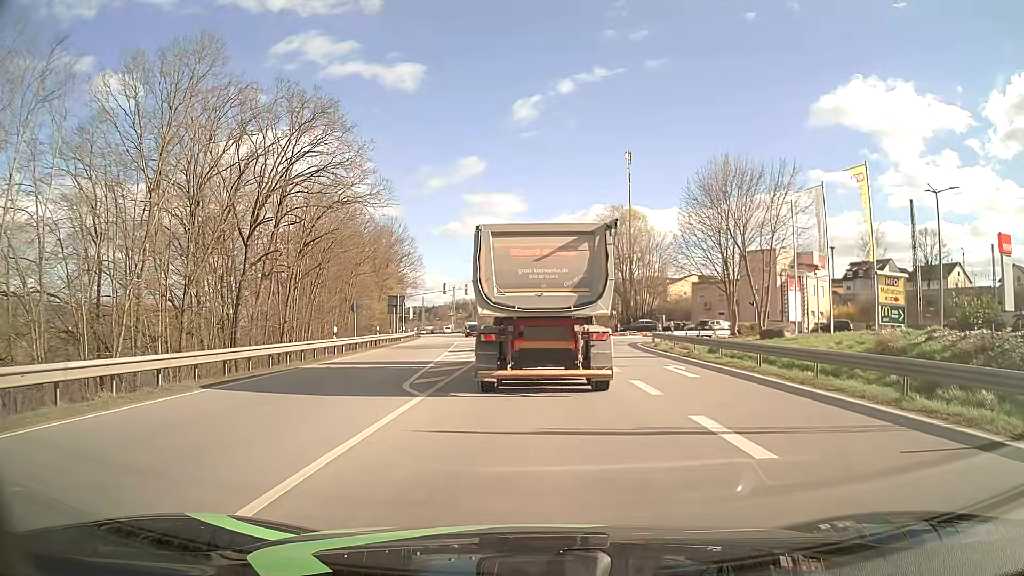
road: primary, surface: asphalt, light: Day
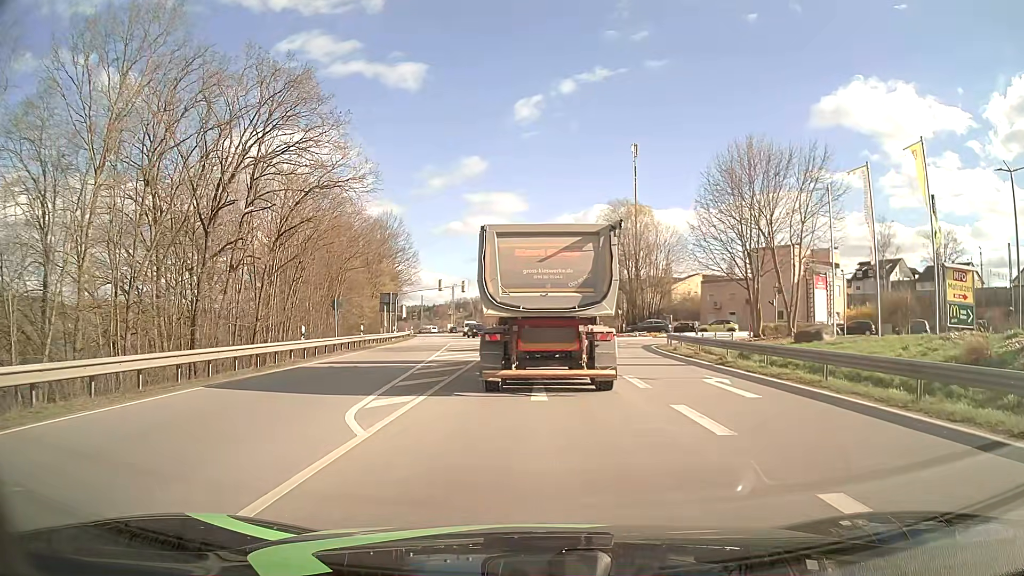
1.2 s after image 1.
(0.0, +4.5) m; 0°
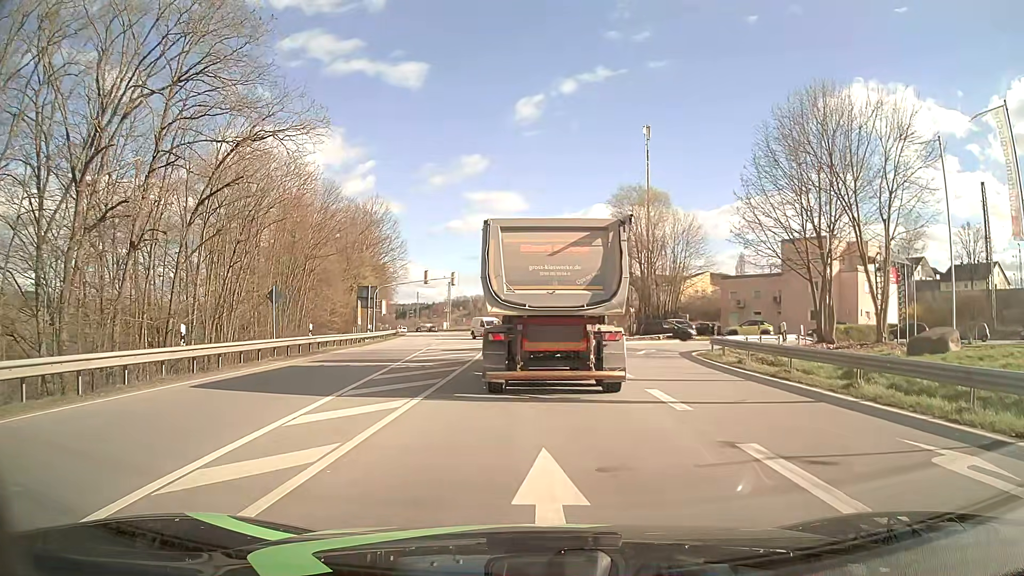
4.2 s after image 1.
(+0.1, +9.5) m; +1°
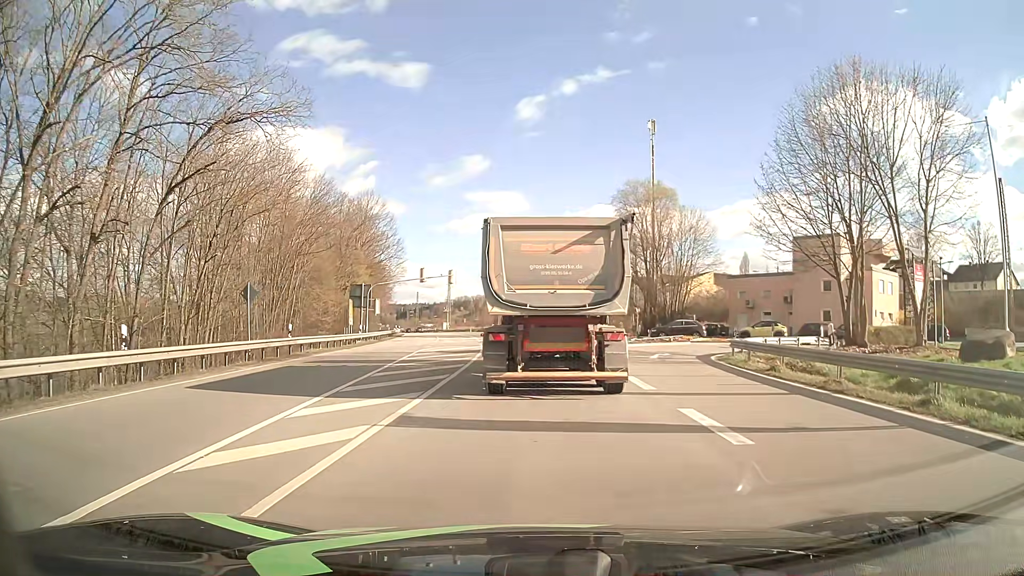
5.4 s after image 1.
(-0.1, +2.9) m; 0°
